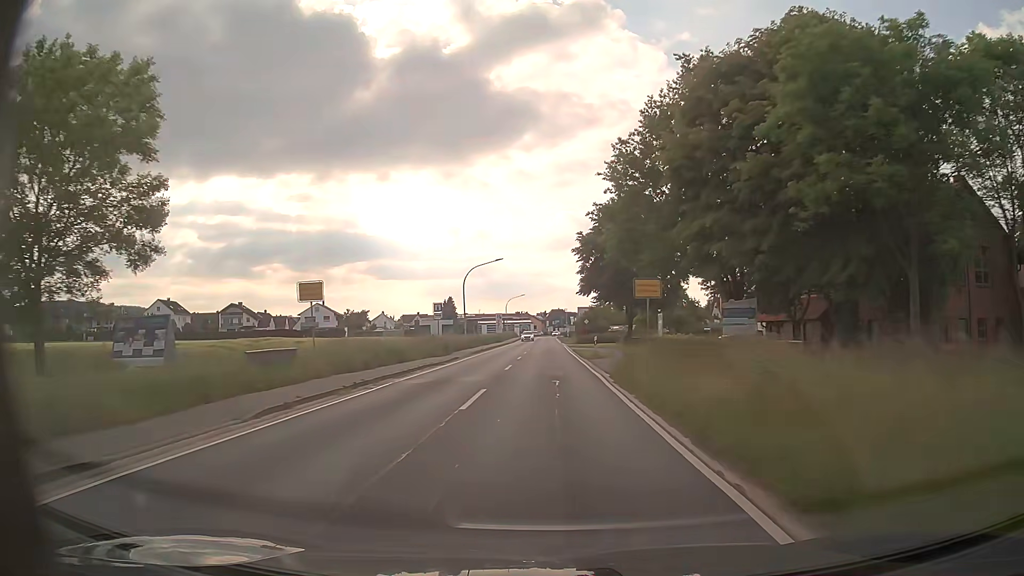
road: primary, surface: asphalt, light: Day
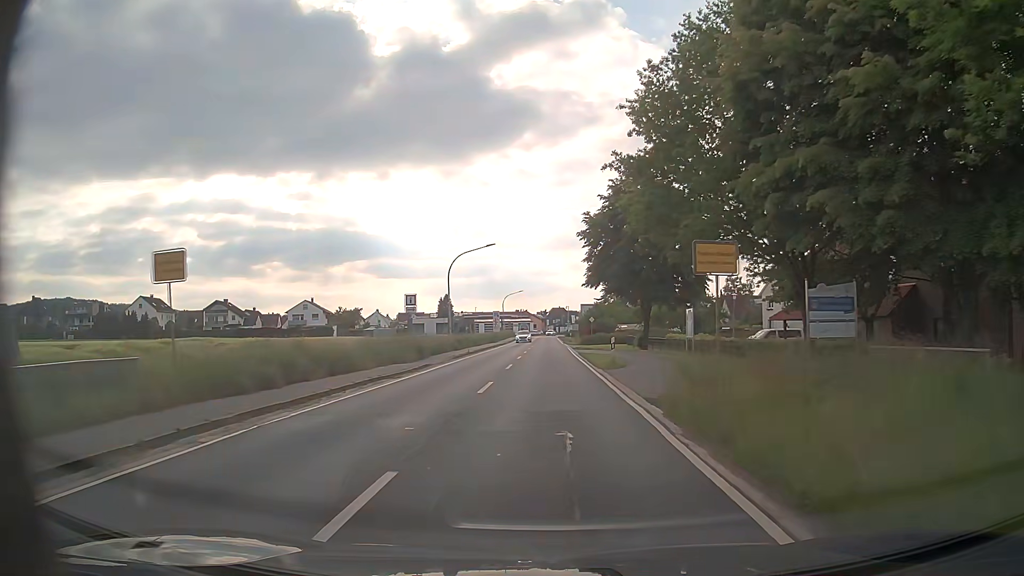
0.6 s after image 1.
(0.0, +9.2) m; 0°
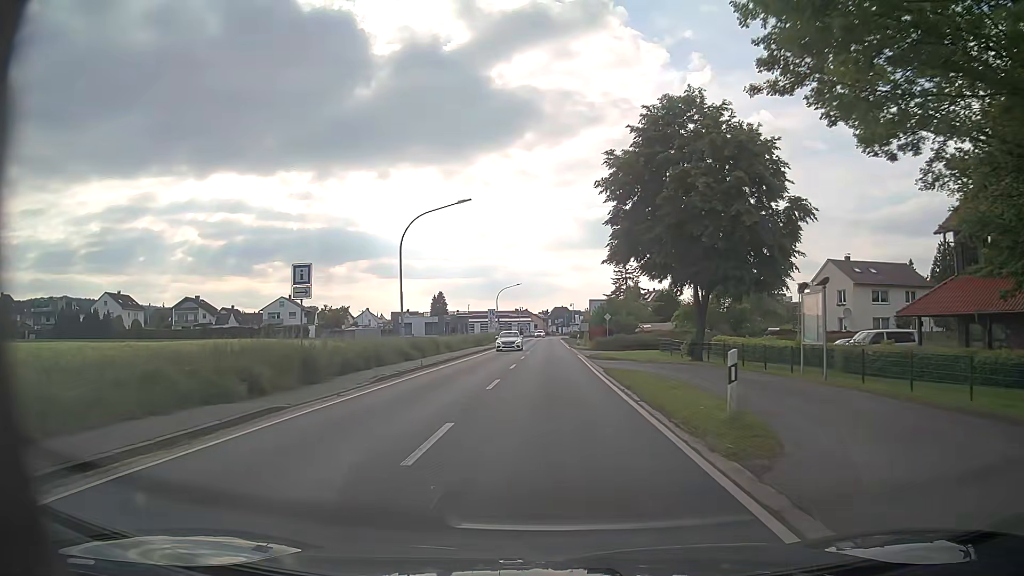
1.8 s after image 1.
(0.0, +16.6) m; 0°
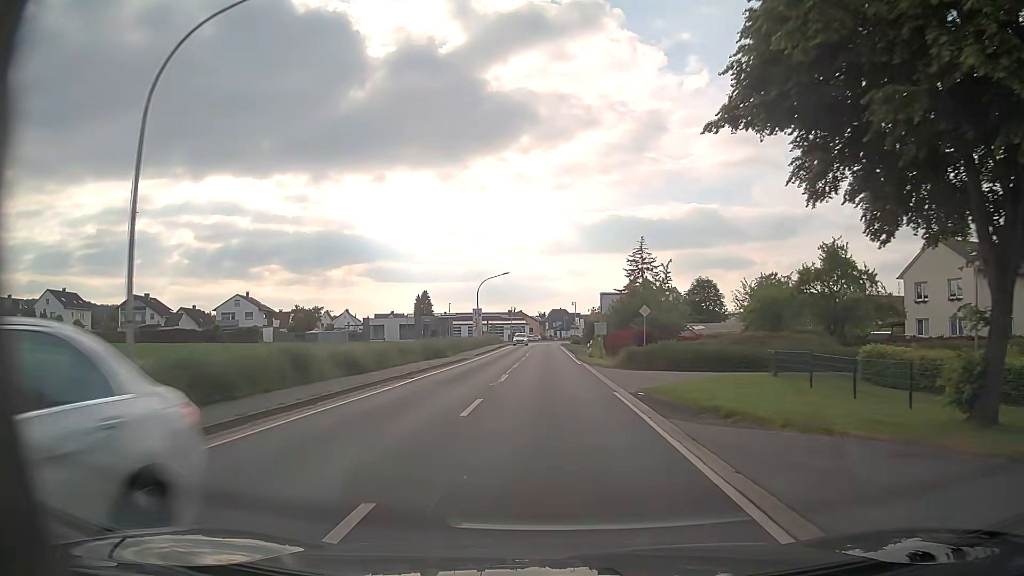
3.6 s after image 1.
(+0.1, +22.4) m; 0°
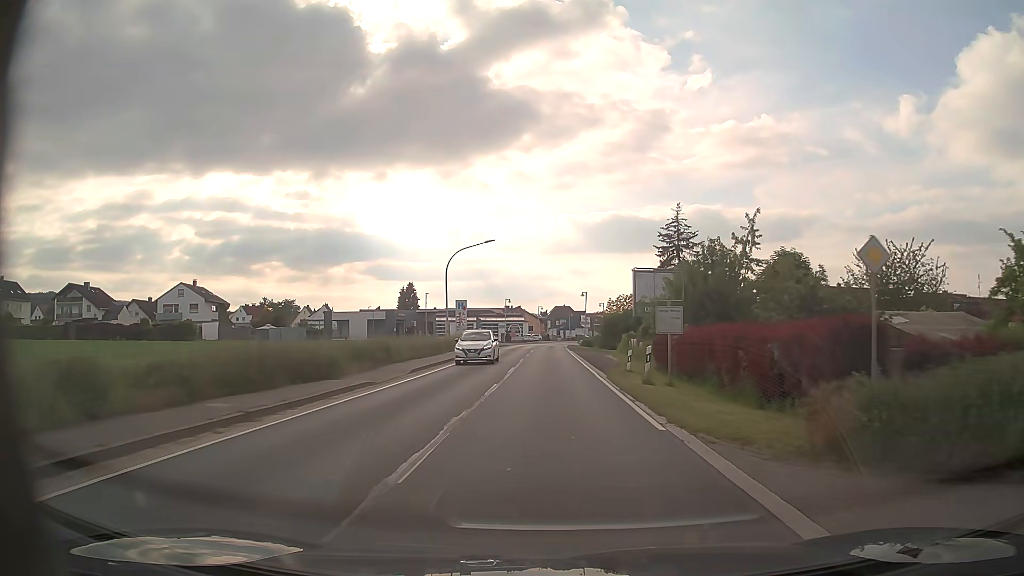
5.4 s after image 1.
(0.0, +23.5) m; 0°
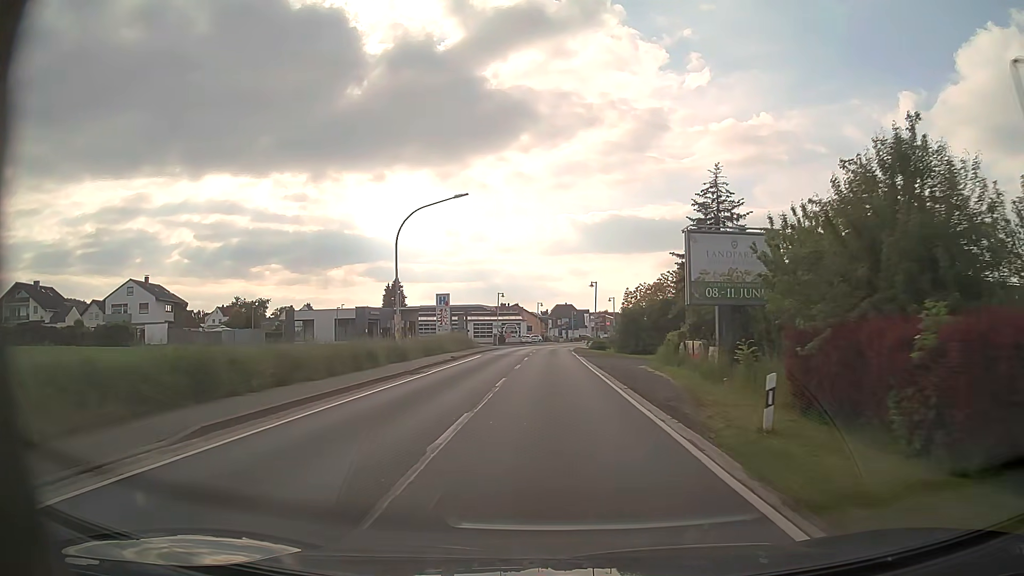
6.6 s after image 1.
(0.0, +16.0) m; 0°
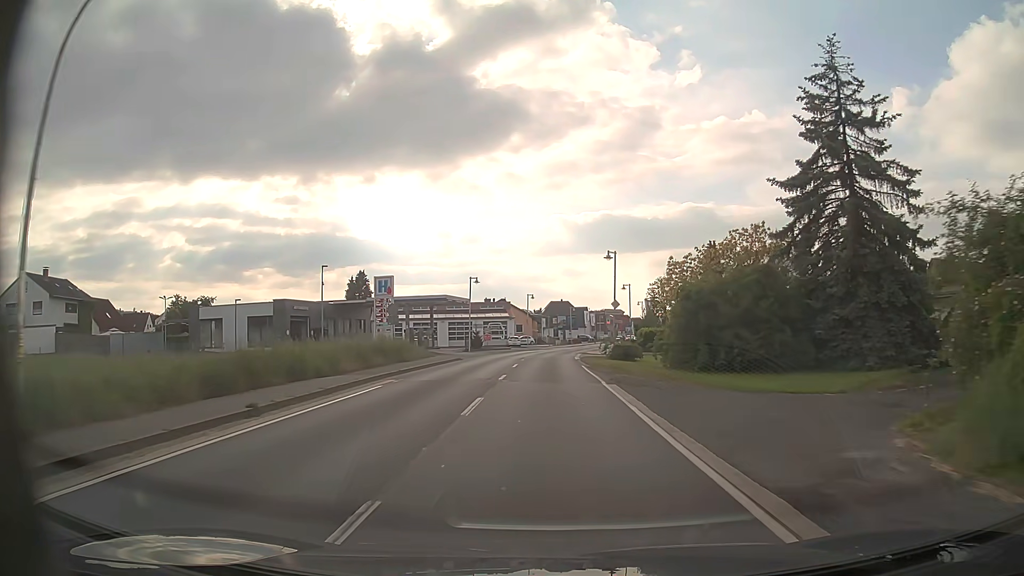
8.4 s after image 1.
(+0.1, +24.1) m; +1°
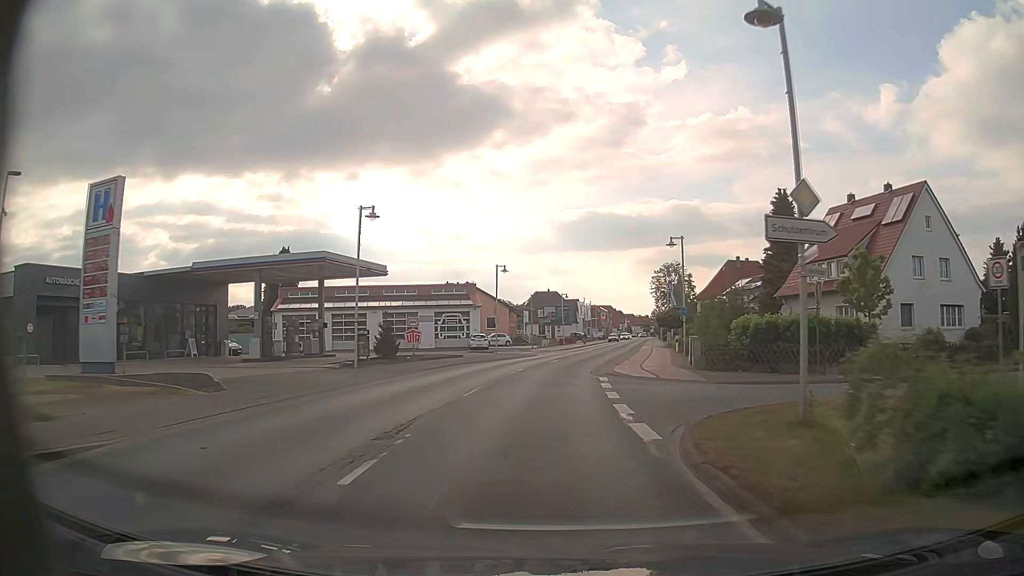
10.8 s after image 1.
(+0.2, +32.3) m; +1°
(0, +10) (+1, +20) (+2, +30) (+3, +40) (+5, +50) (+6, +60) (+8, +69) (+9, +79) (+11, +89) (+13, +99) m
